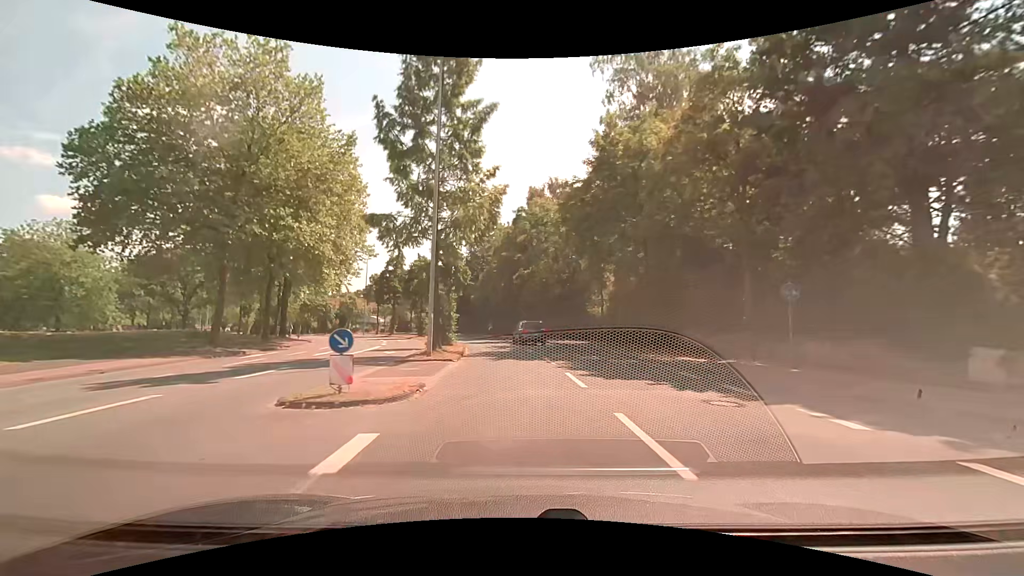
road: unclassified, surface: asphalt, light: Day
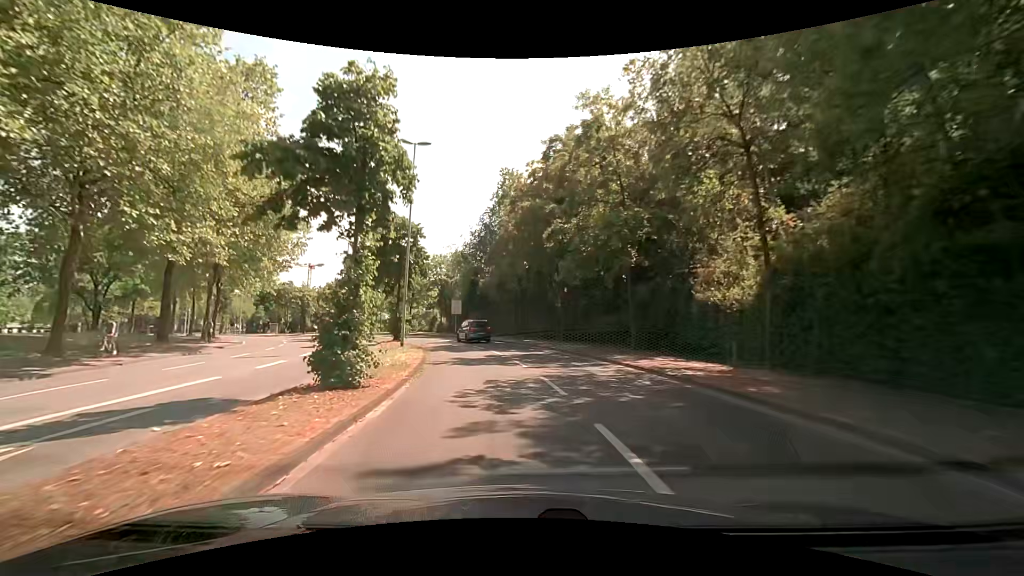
(-0.3, +20.6) m; -3°
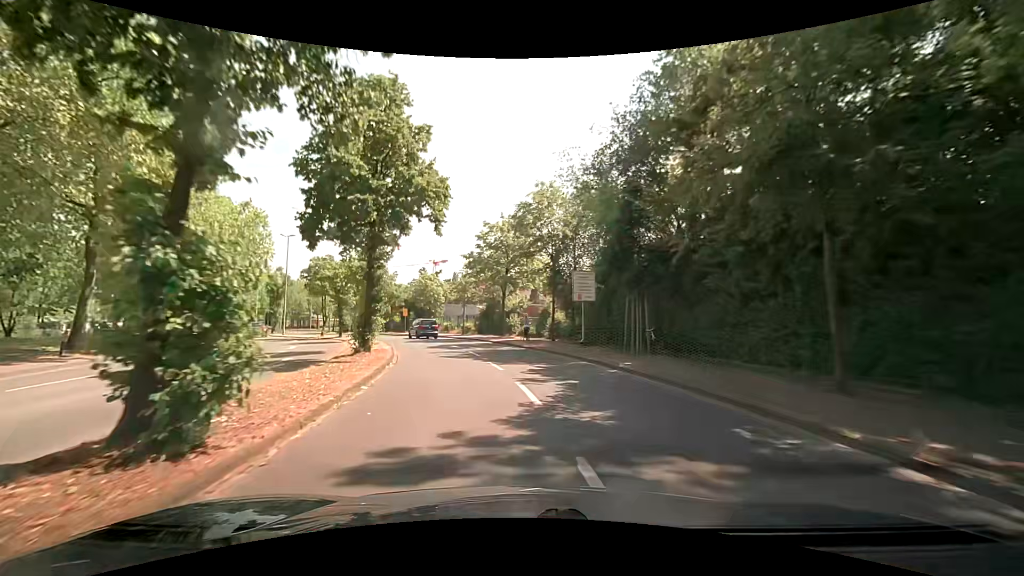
(-3.5, +31.7) m; -14°
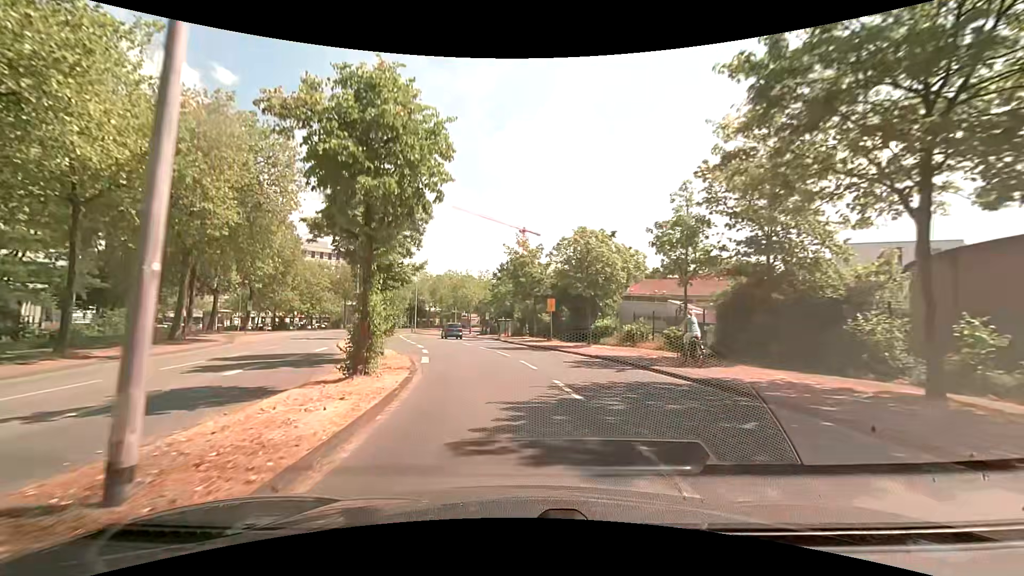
(-5.0, +28.8) m; -18°
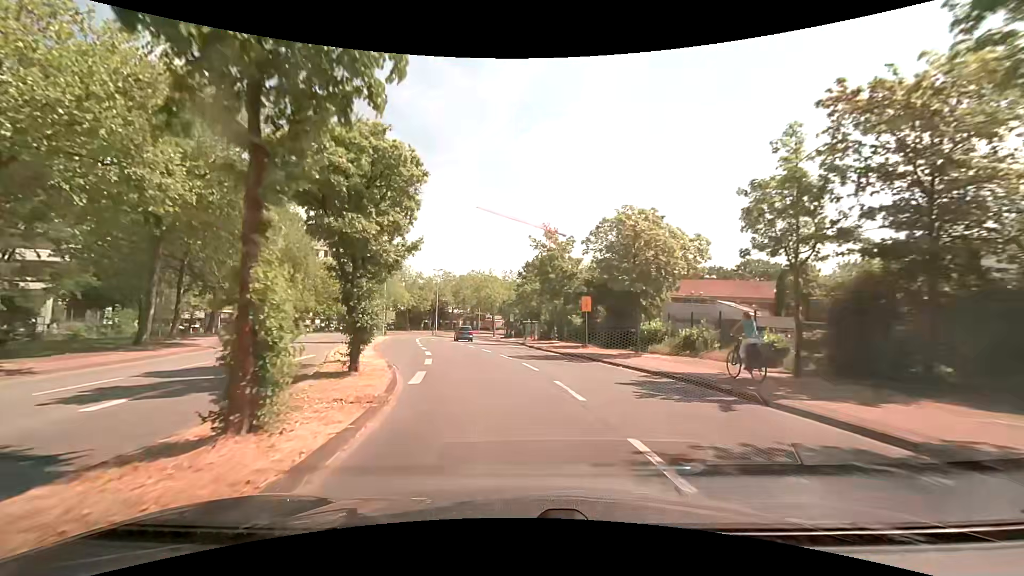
(-0.2, +5.7) m; -3°
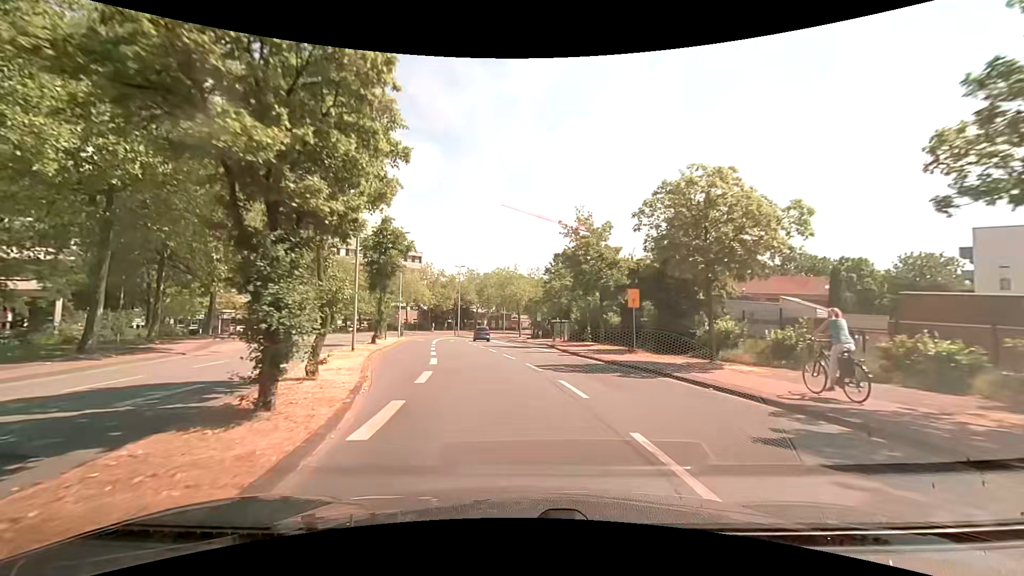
(-0.1, +5.8) m; -2°
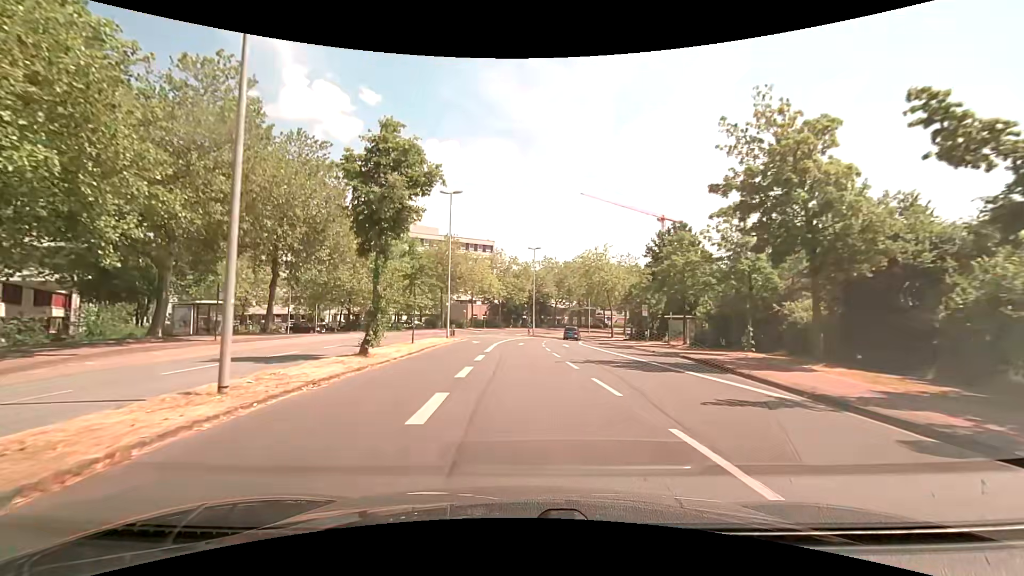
(-1.7, +17.8) m; -9°
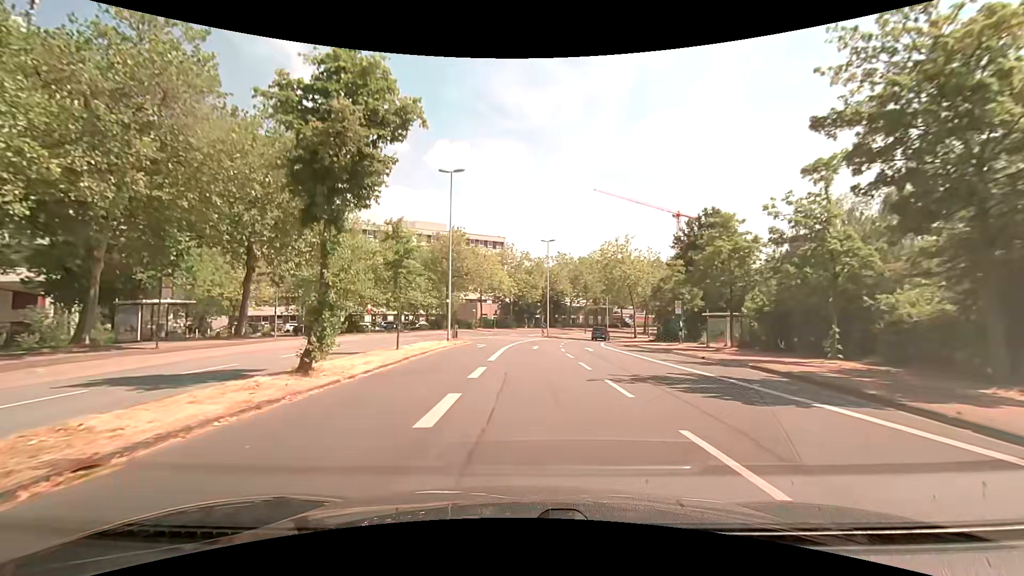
(-0.1, +6.1) m; -2°
(0, +10) (0, +20) (0, +30) (+1, +40) (+3, +50) (+5, +60) (+8, +69) (+12, +78) (+17, +87) (+23, +95) m
